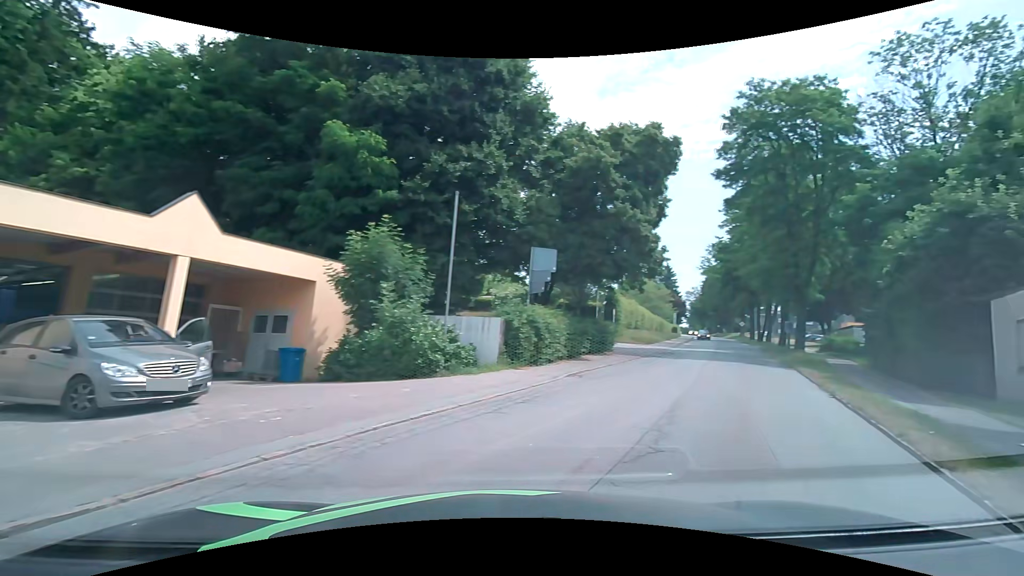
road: secondary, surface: asphalt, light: Day
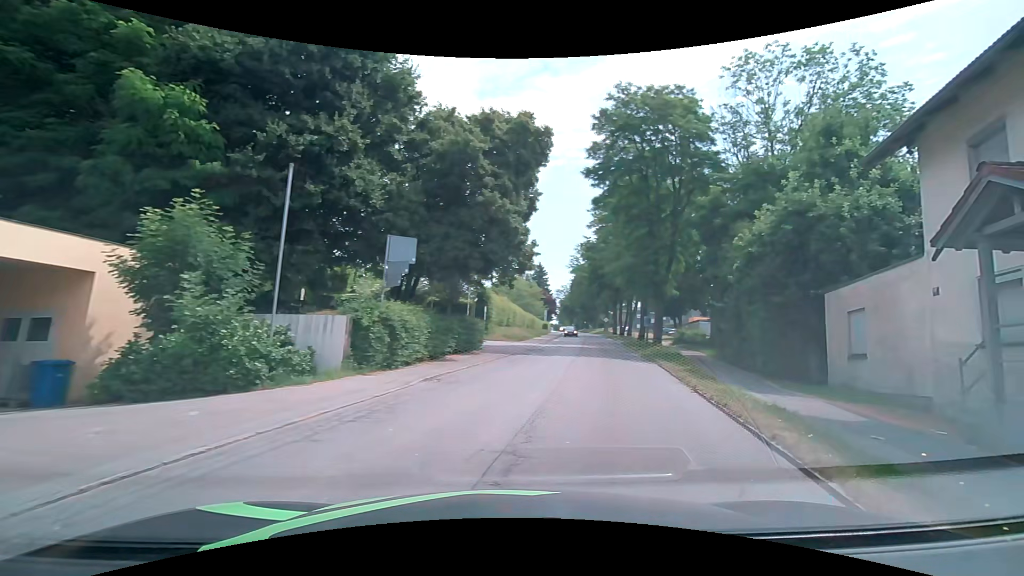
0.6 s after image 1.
(+0.2, +1.8) m; +12°
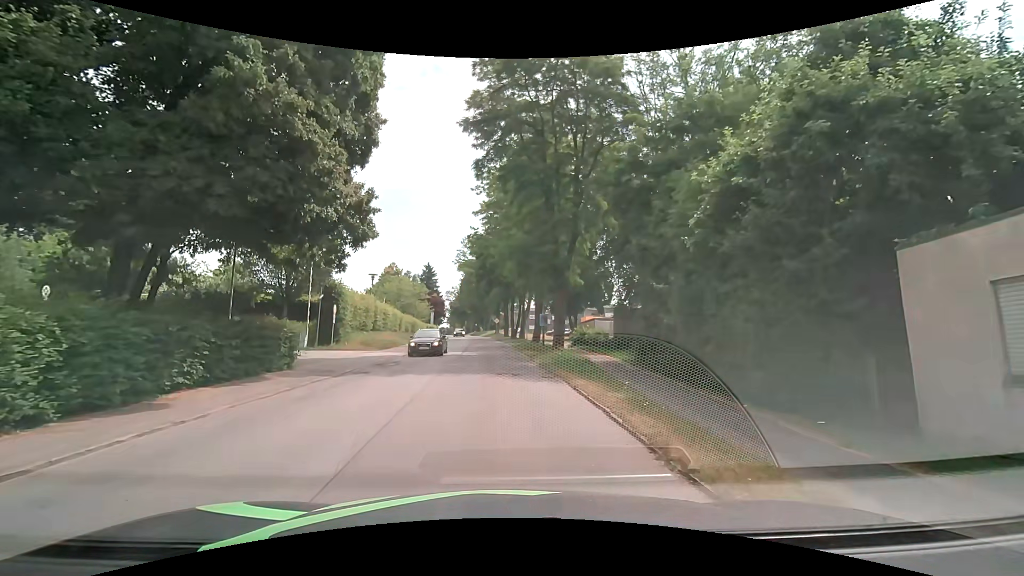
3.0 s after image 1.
(+2.2, +9.2) m; +15°
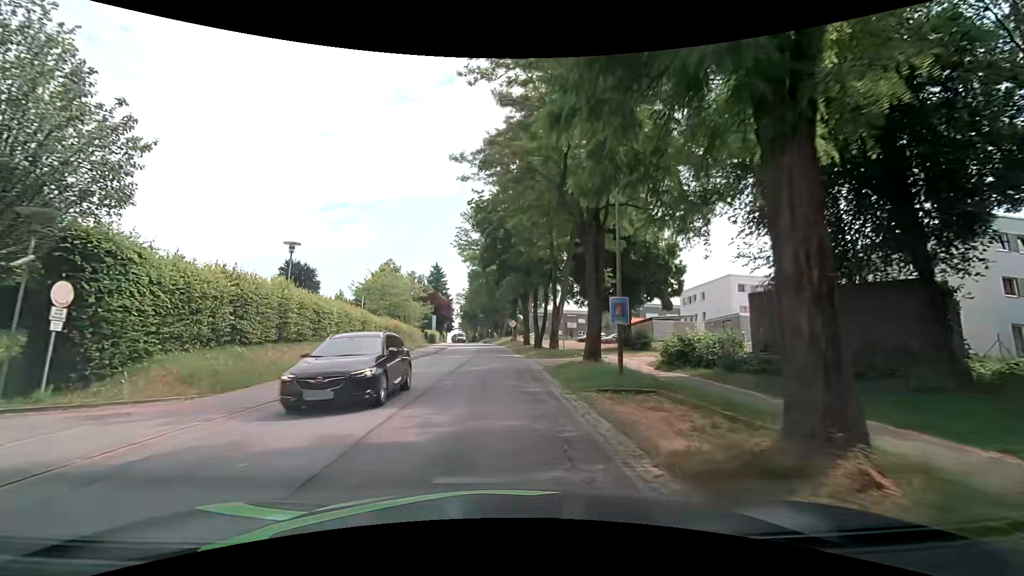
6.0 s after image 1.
(-0.2, +21.1) m; -2°
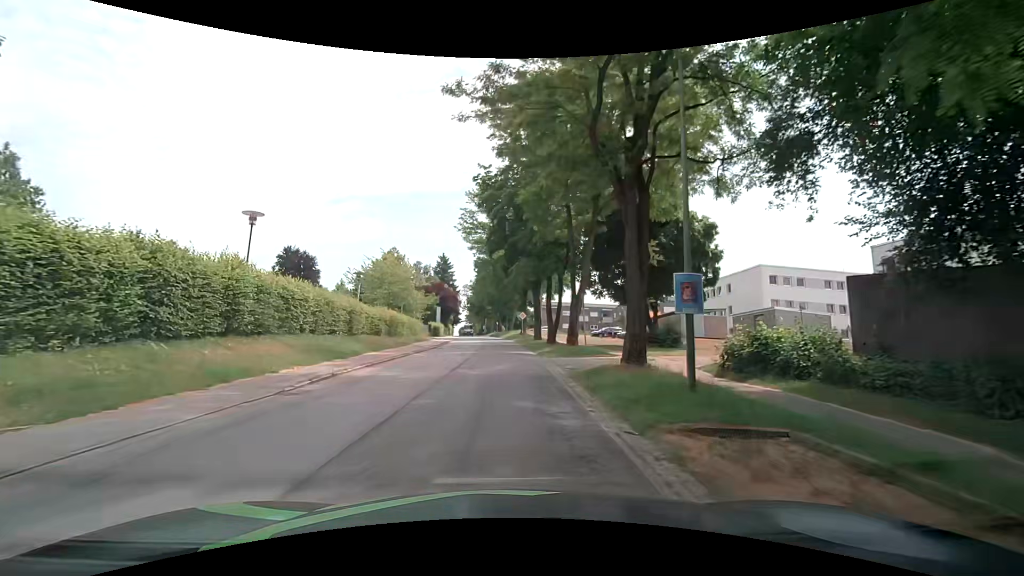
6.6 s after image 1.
(0.0, +5.2) m; 0°
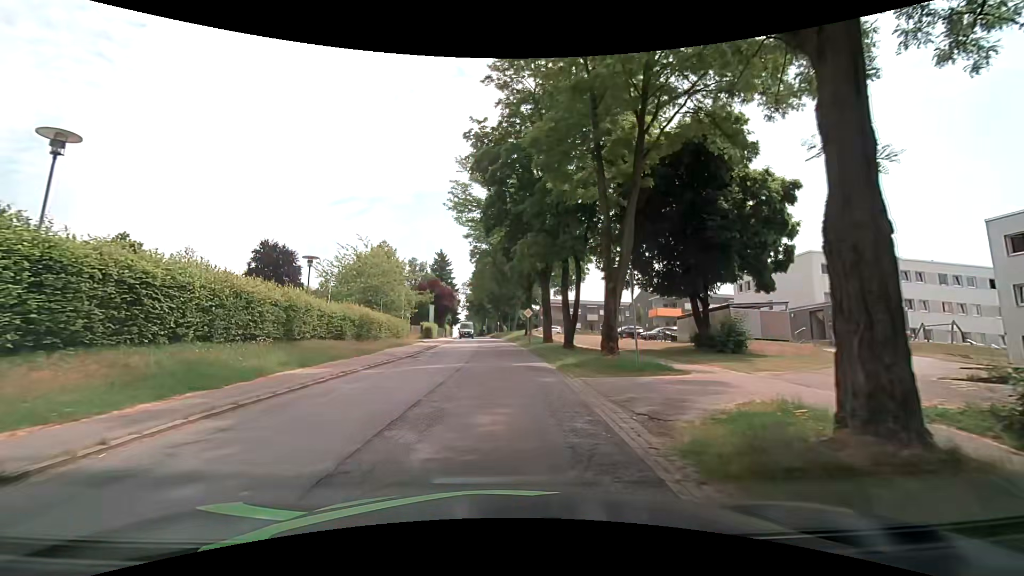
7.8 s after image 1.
(-0.2, +9.3) m; -2°
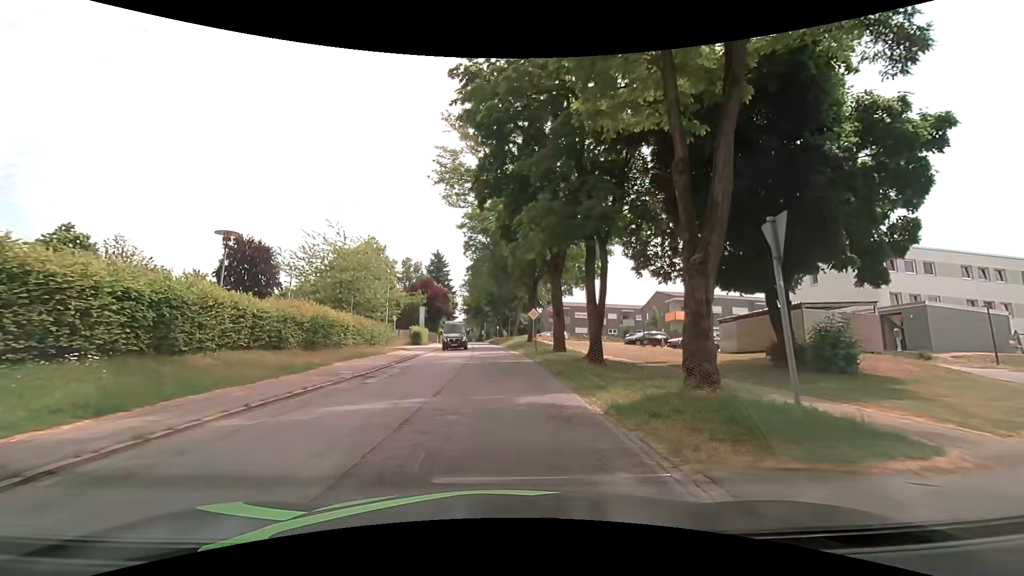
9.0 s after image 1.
(0.0, +8.4) m; +1°
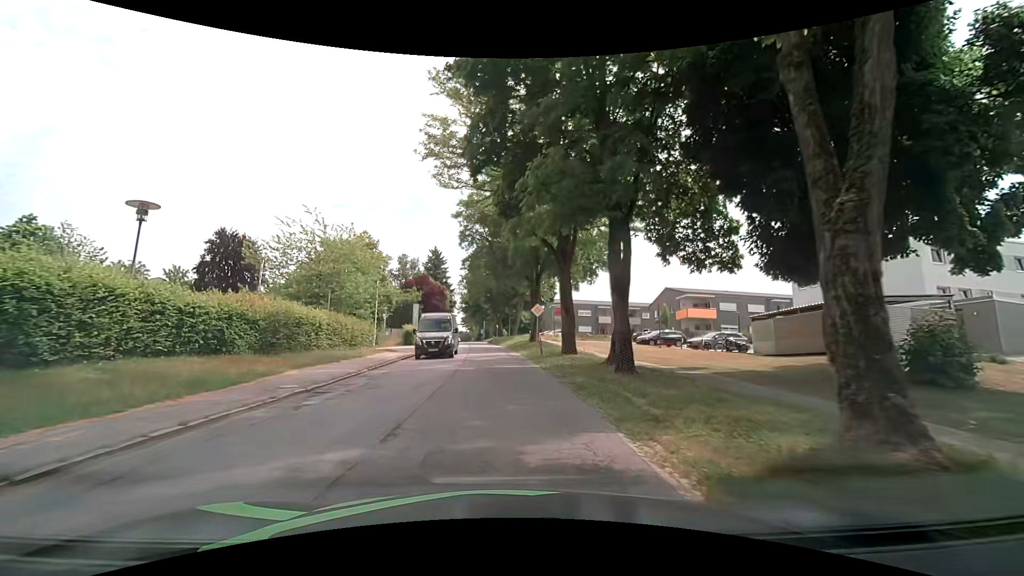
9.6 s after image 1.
(0.0, +4.6) m; 0°
(0, +10) (0, +20) (-1, +30) (-1, +40) (-2, +50) (-3, +60) (-3, +70) (-4, +80) (-5, +90) (-6, +100) m
